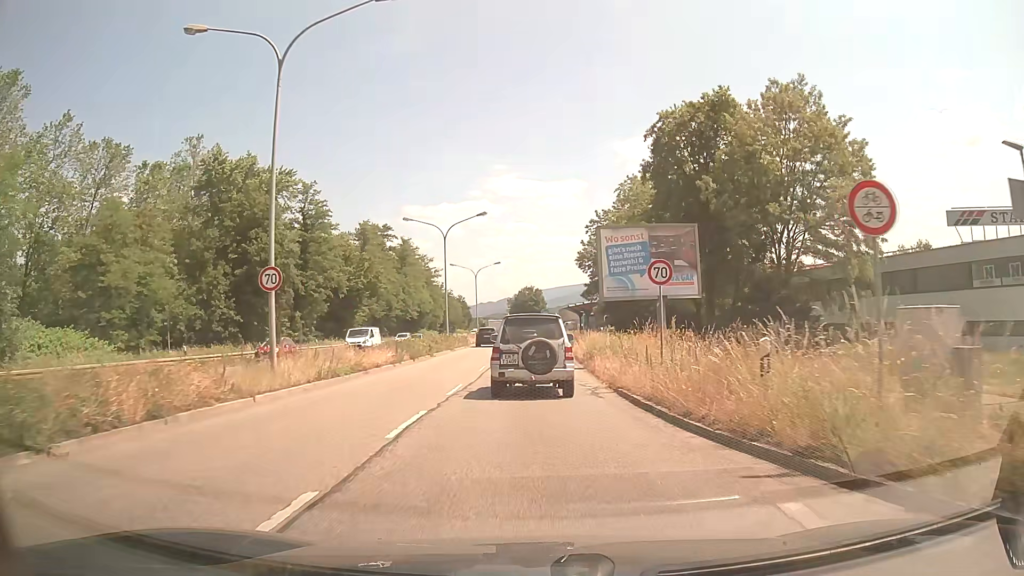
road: primary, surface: asphalt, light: Day
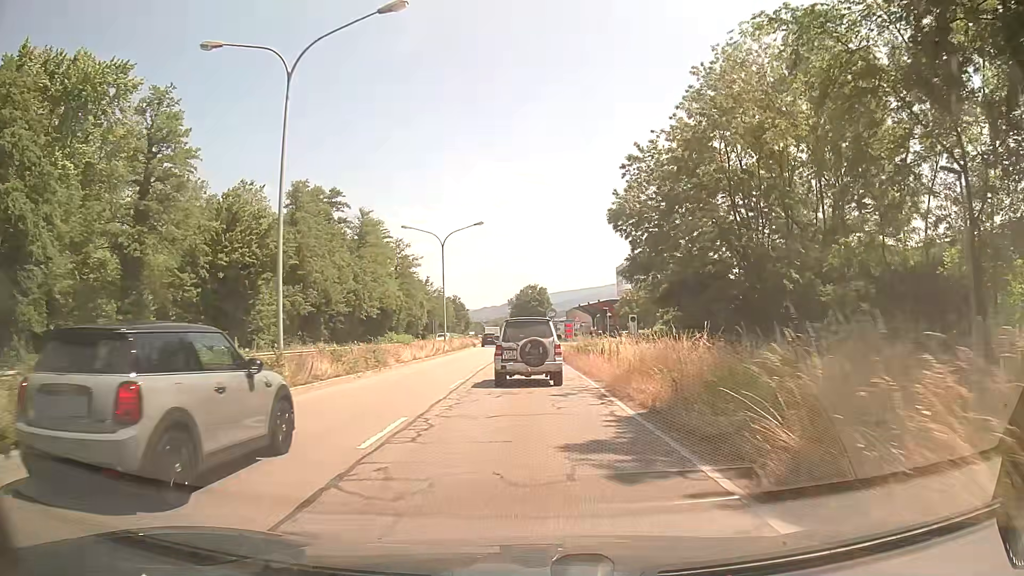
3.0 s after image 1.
(0.0, +34.1) m; -1°
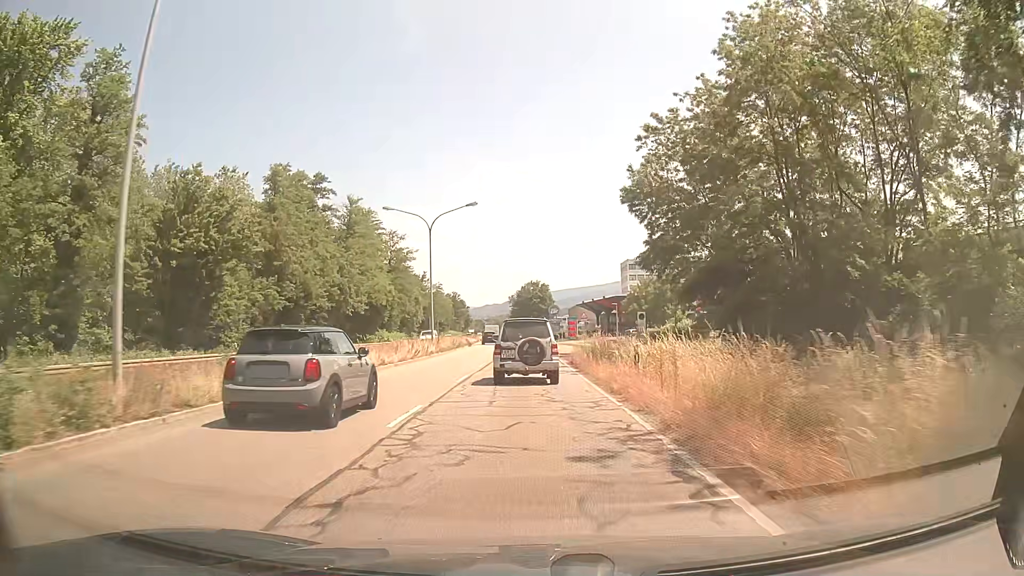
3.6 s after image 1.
(0.0, +7.4) m; 0°
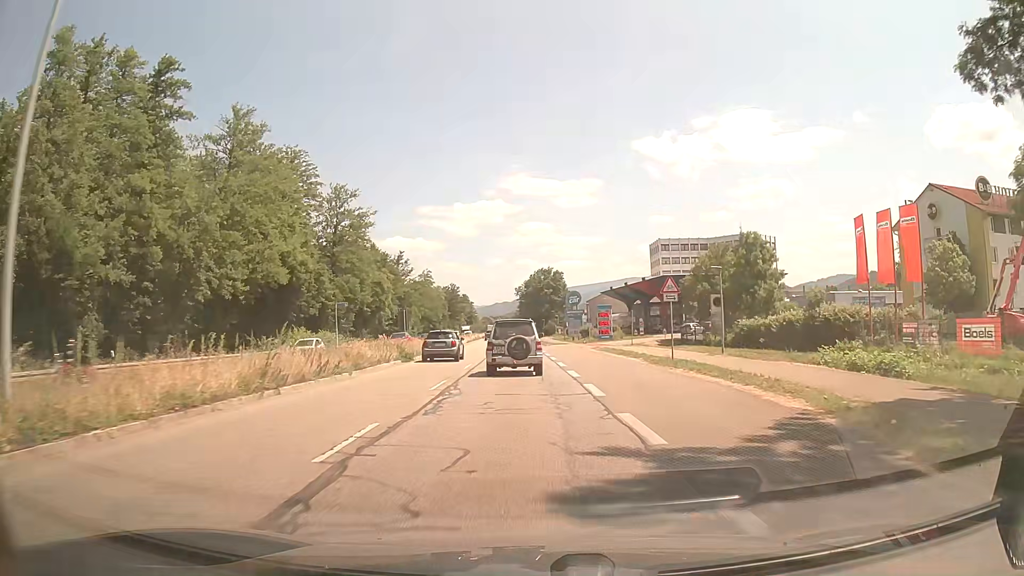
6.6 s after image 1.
(0.0, +39.0) m; +1°
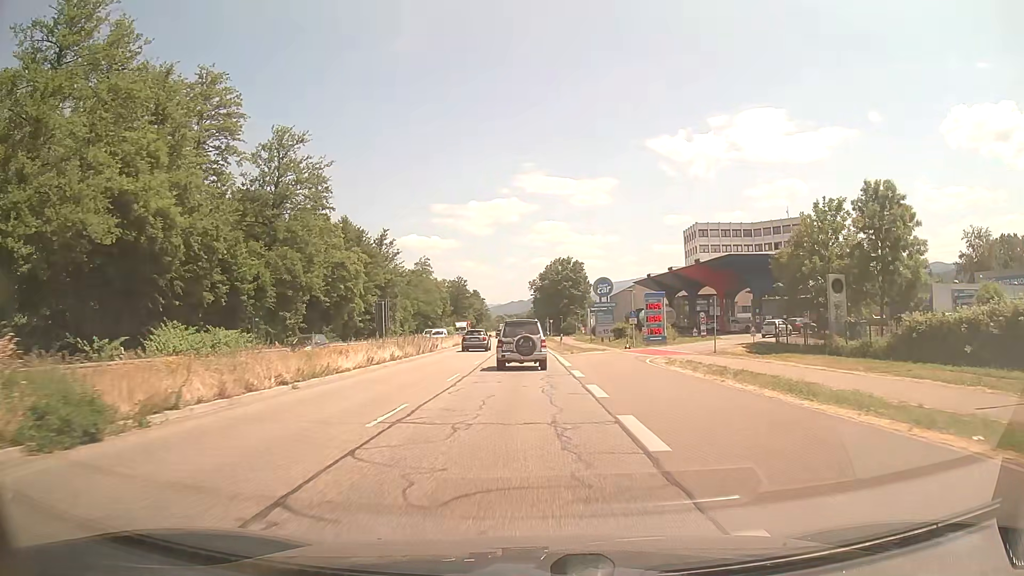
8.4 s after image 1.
(-0.7, +24.6) m; -2°
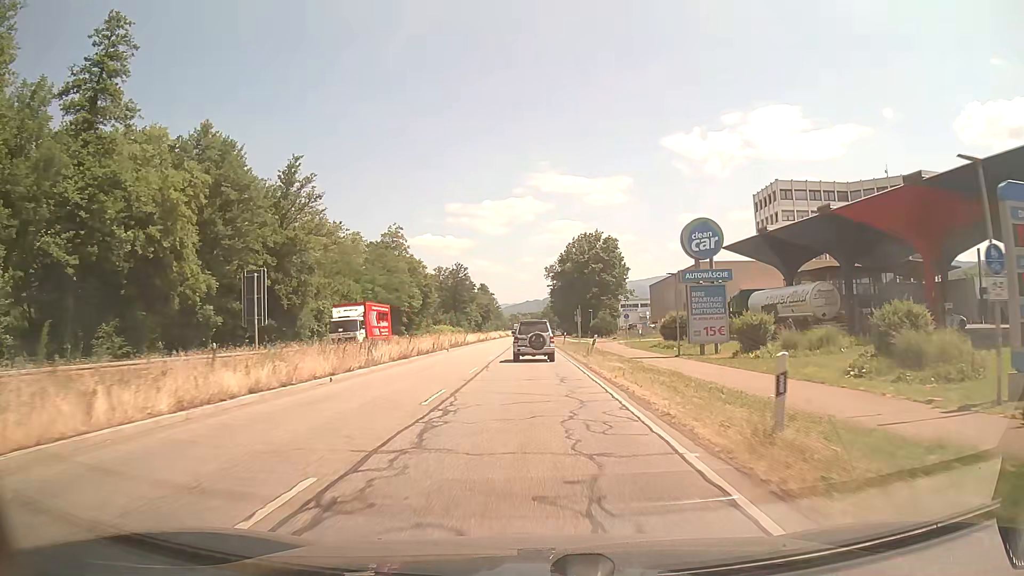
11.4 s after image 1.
(-0.6, +42.5) m; -1°
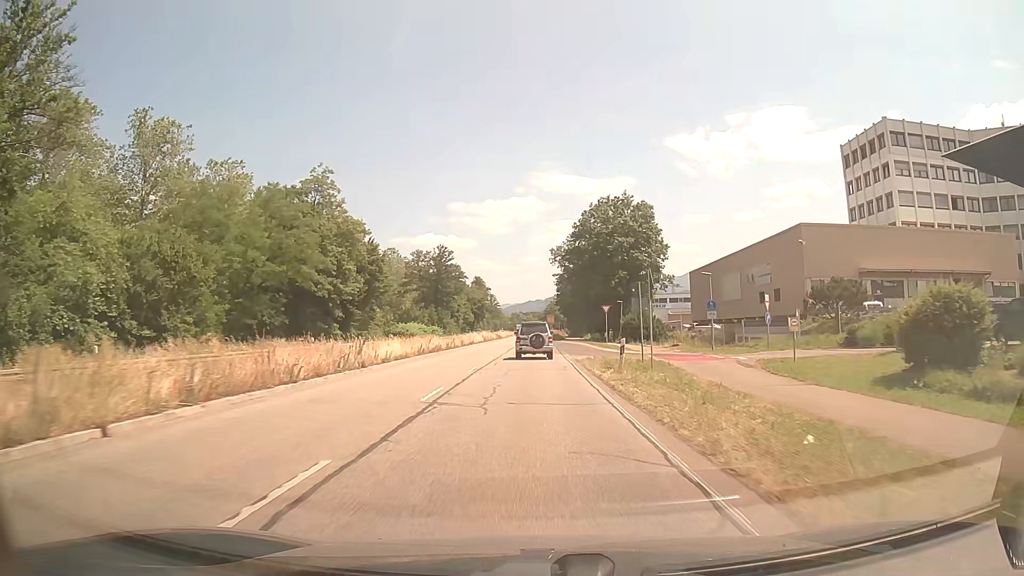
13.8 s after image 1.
(0.0, +35.5) m; 0°
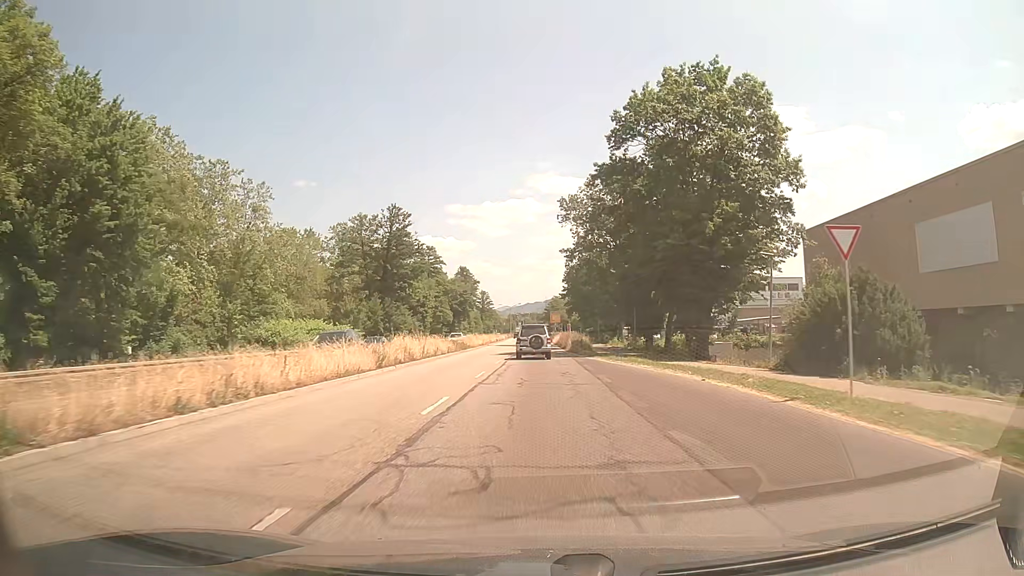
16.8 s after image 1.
(0.0, +47.1) m; 0°
(0, +10) (0, +20) (0, +30) (0, +40) (0, +50) (+1, +60) (+1, +70) (+1, +80) (+1, +90) (+1, +100) m
